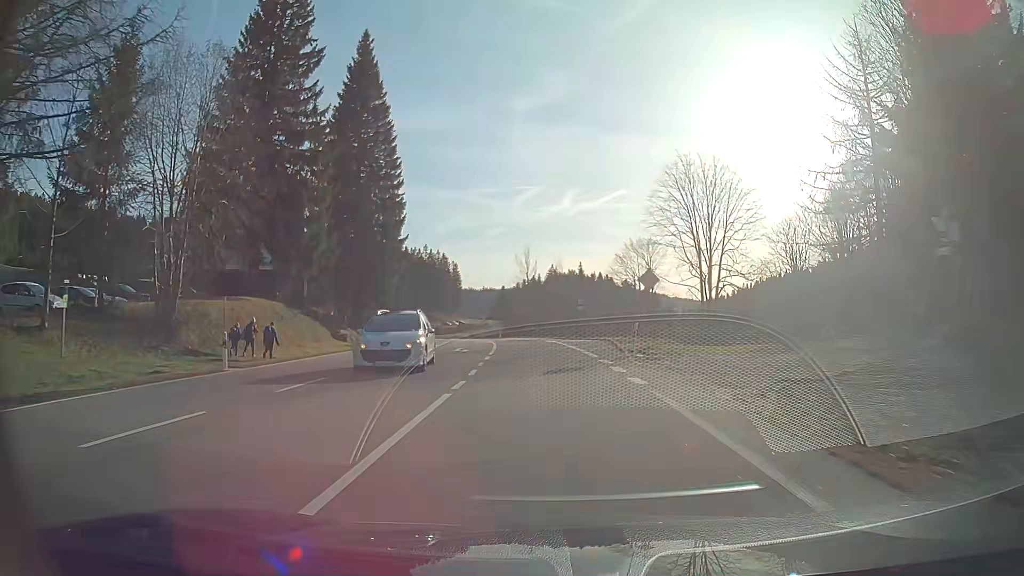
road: secondary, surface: asphalt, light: Day
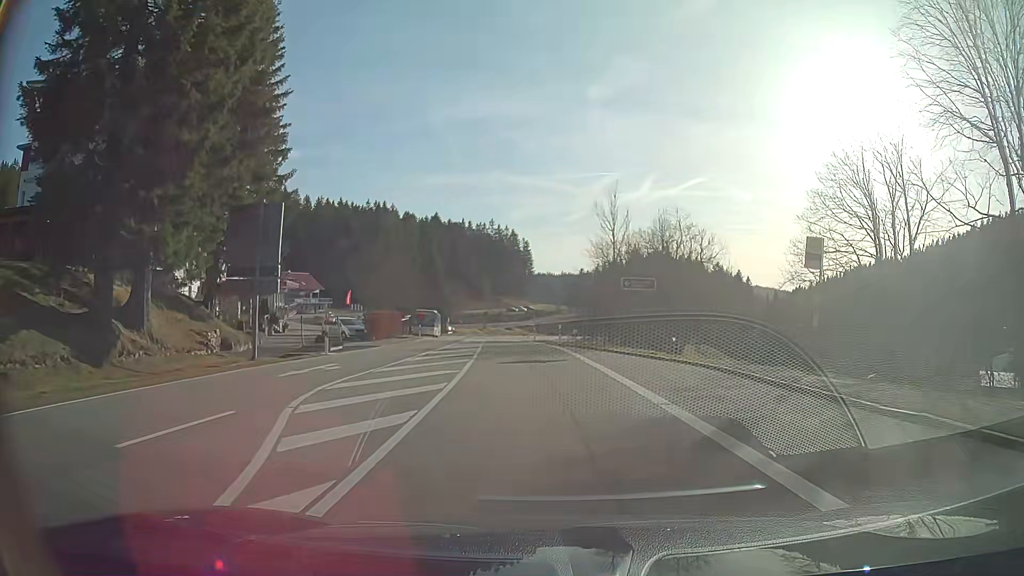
(-2.5, +42.4) m; -7°
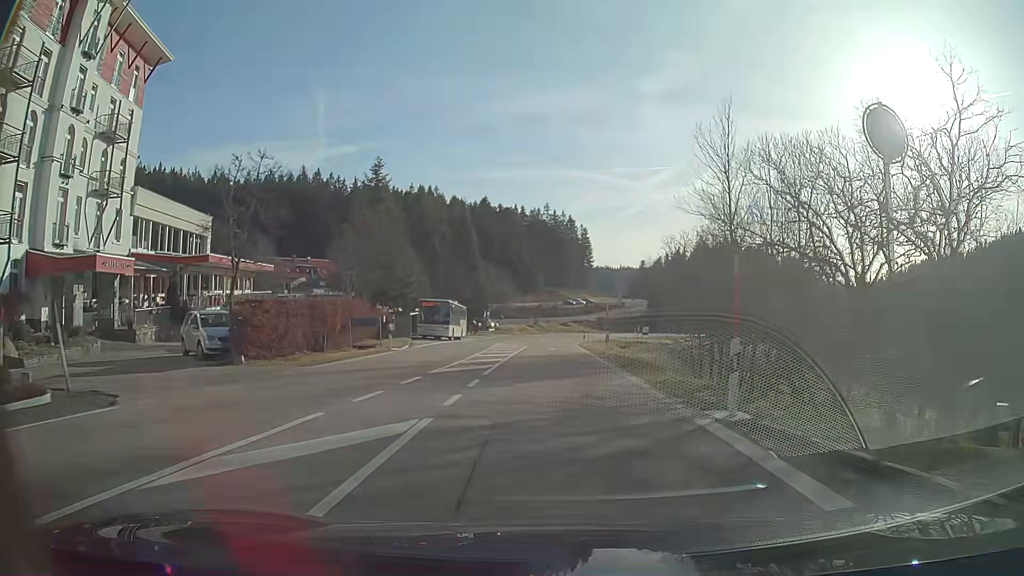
(-1.1, +26.2) m; -4°
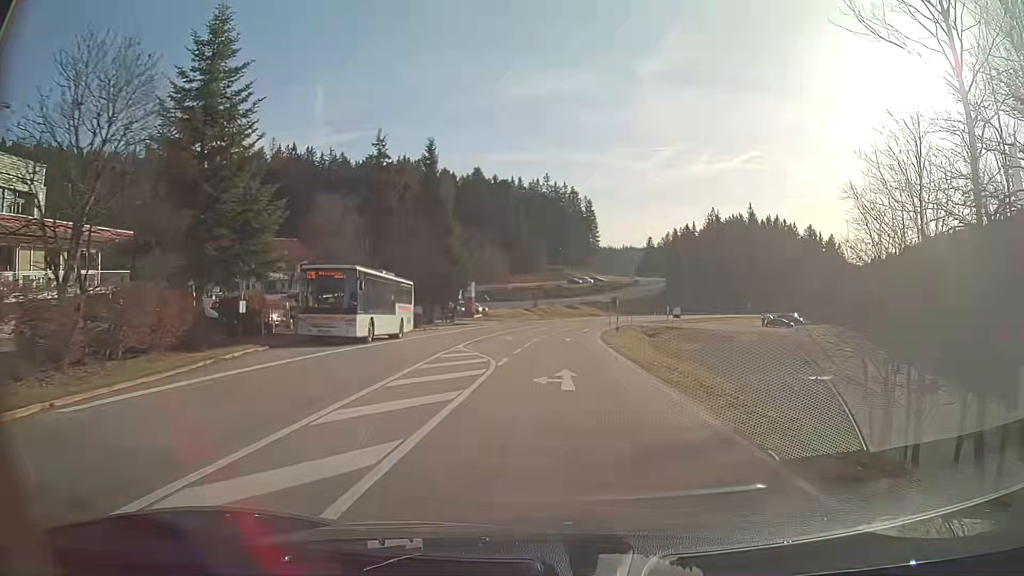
(-0.1, +25.8) m; 0°
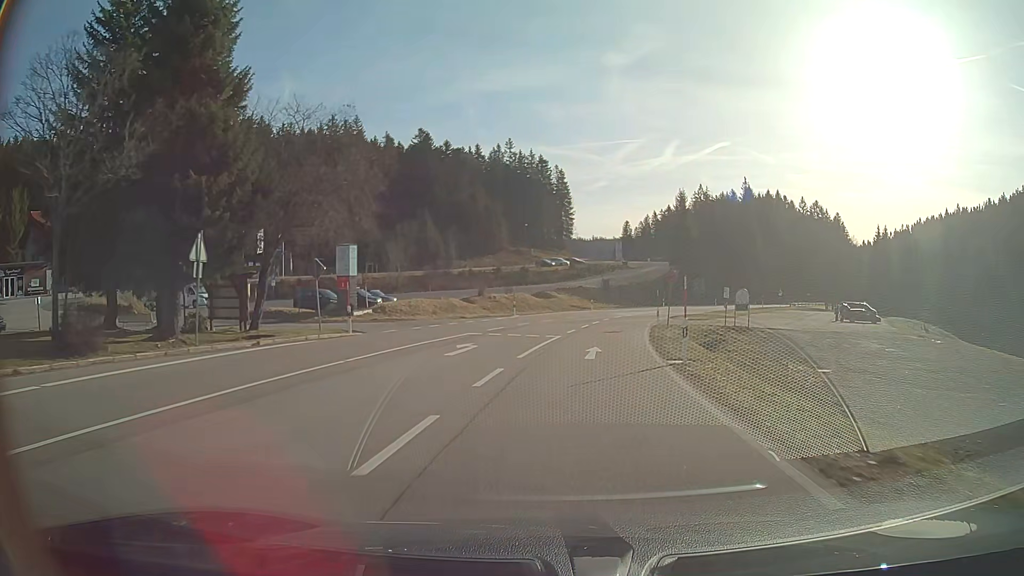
(+0.9, +42.3) m; +3°
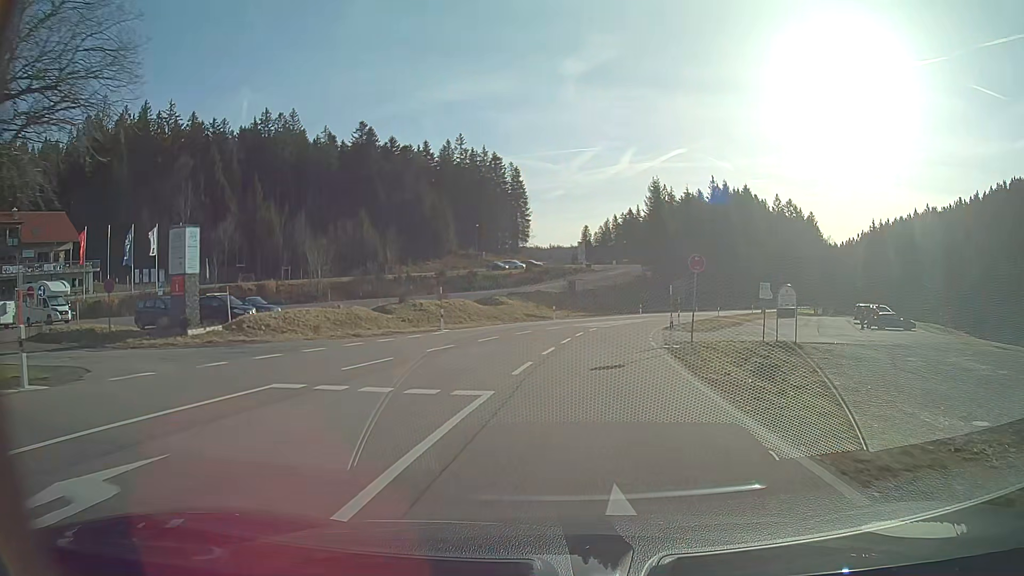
(+0.5, +16.7) m; +4°
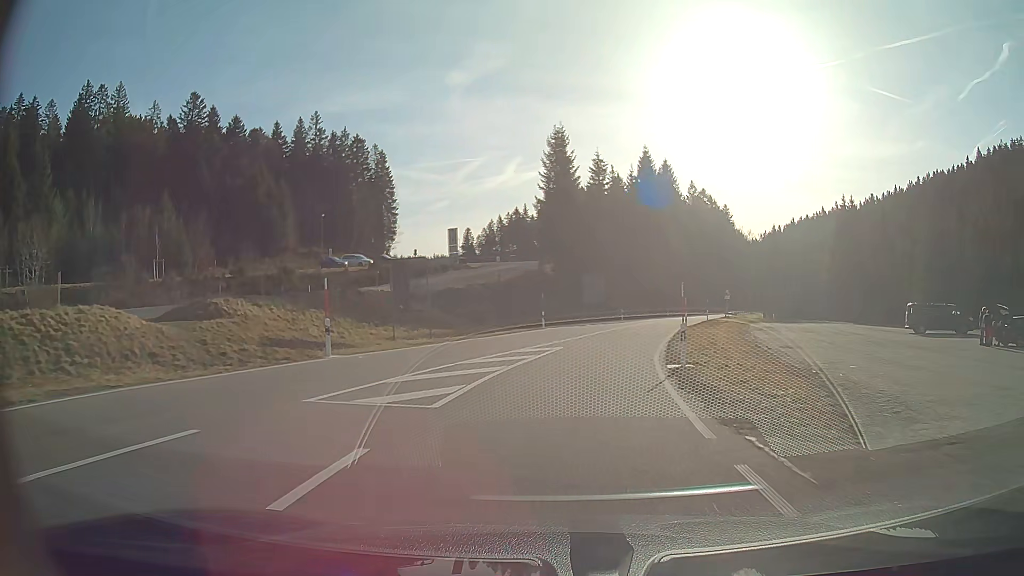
(+2.8, +33.1) m; +9°
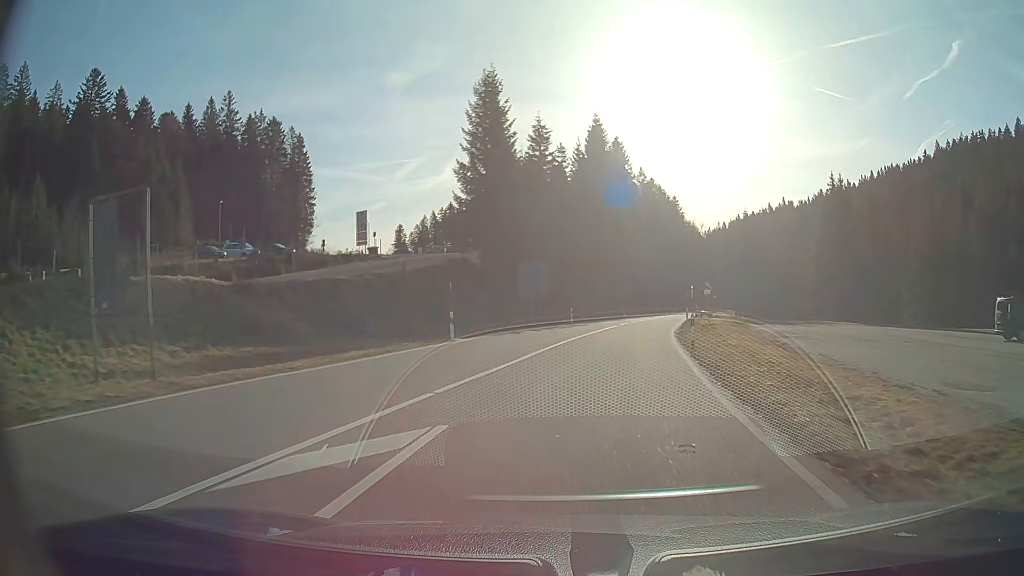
(+0.8, +16.9) m; +6°
